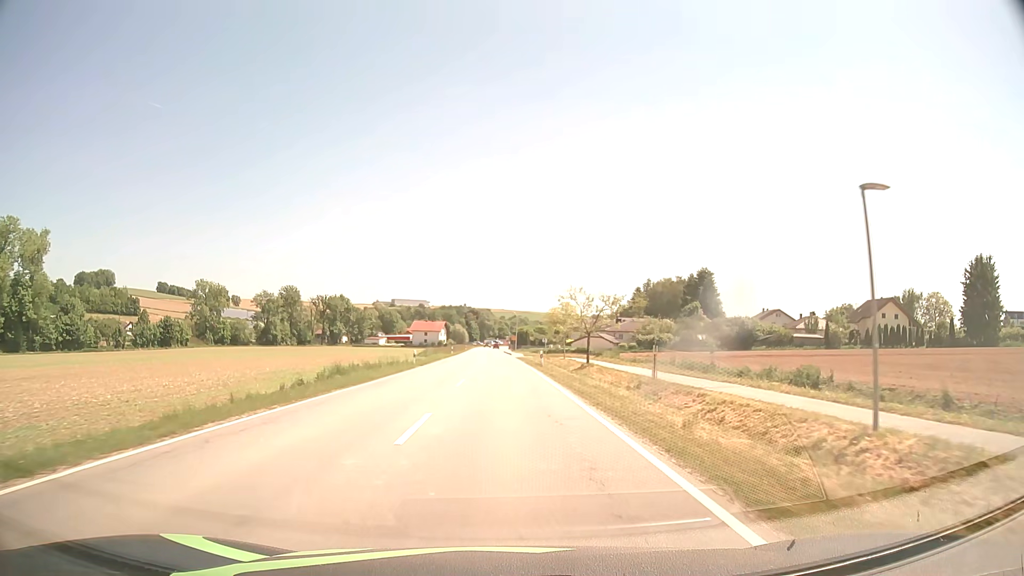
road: secondary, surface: asphalt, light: Day
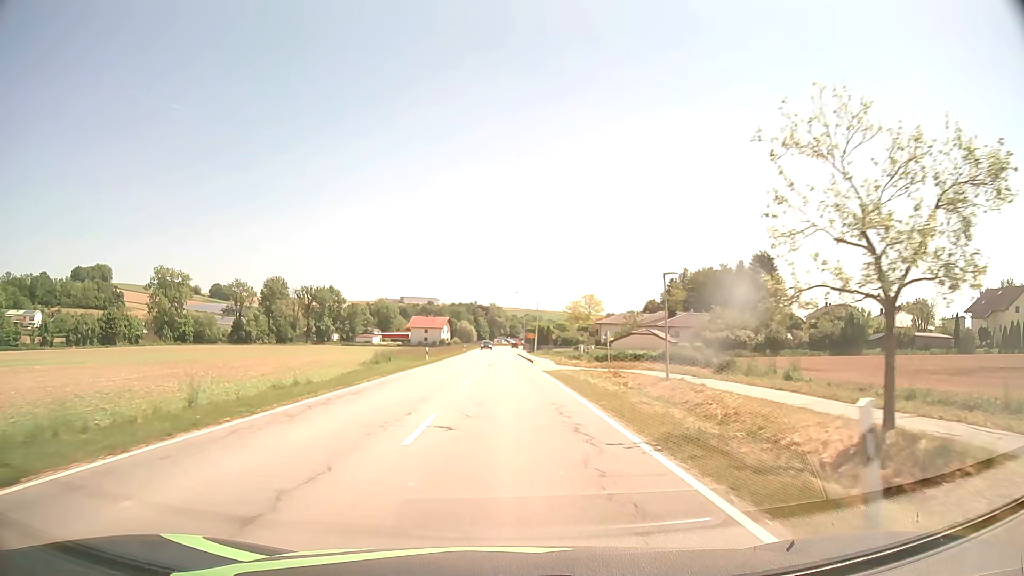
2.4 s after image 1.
(-0.4, +36.6) m; -1°
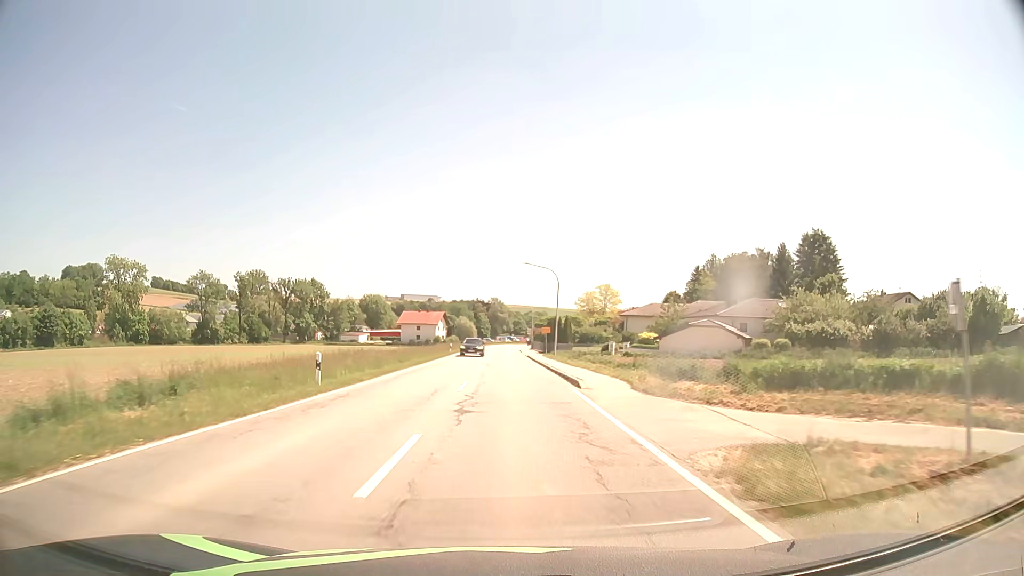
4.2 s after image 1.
(0.0, +27.5) m; 0°
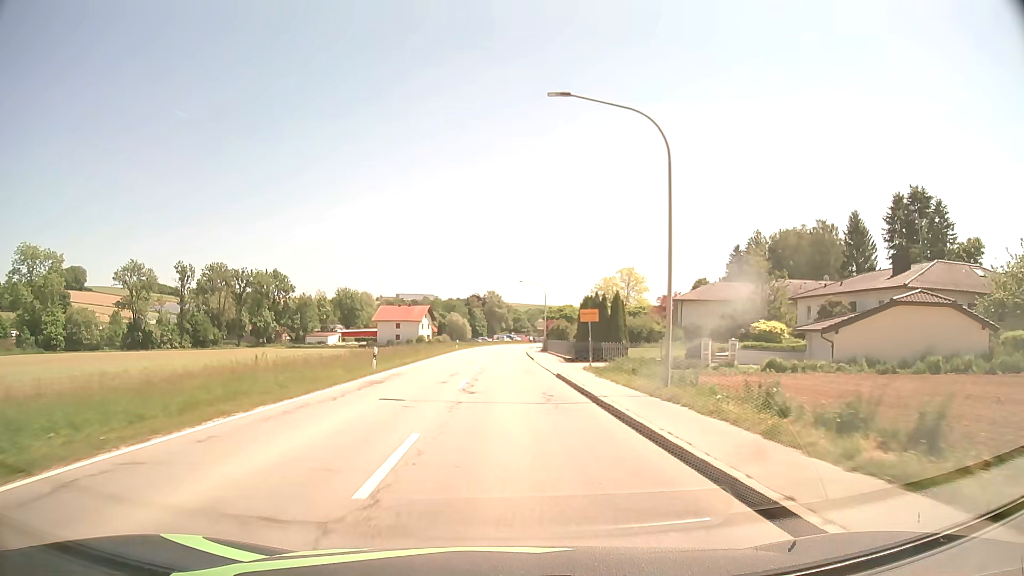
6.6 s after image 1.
(0.0, +36.5) m; 0°
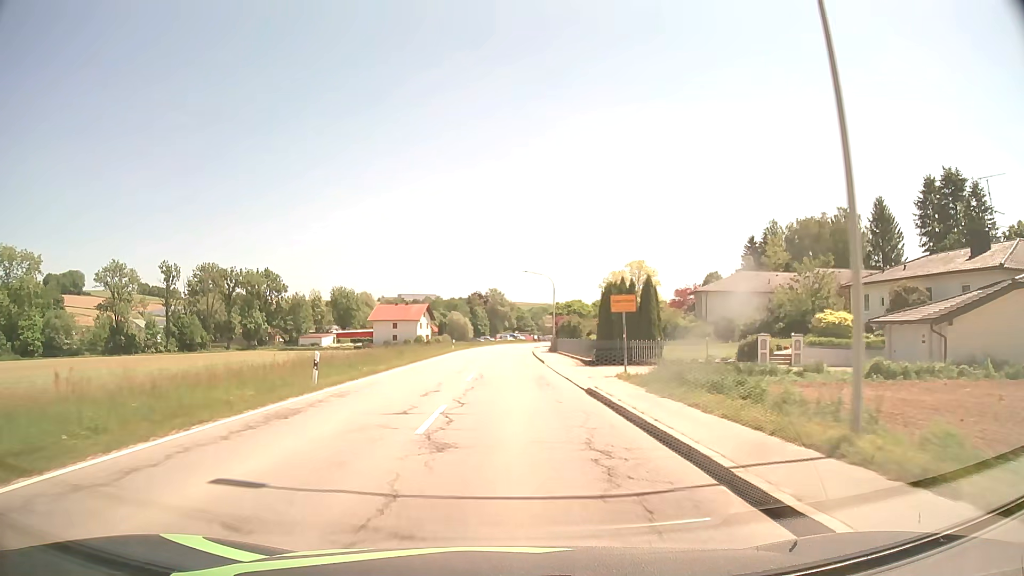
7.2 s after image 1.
(0.0, +8.8) m; 0°
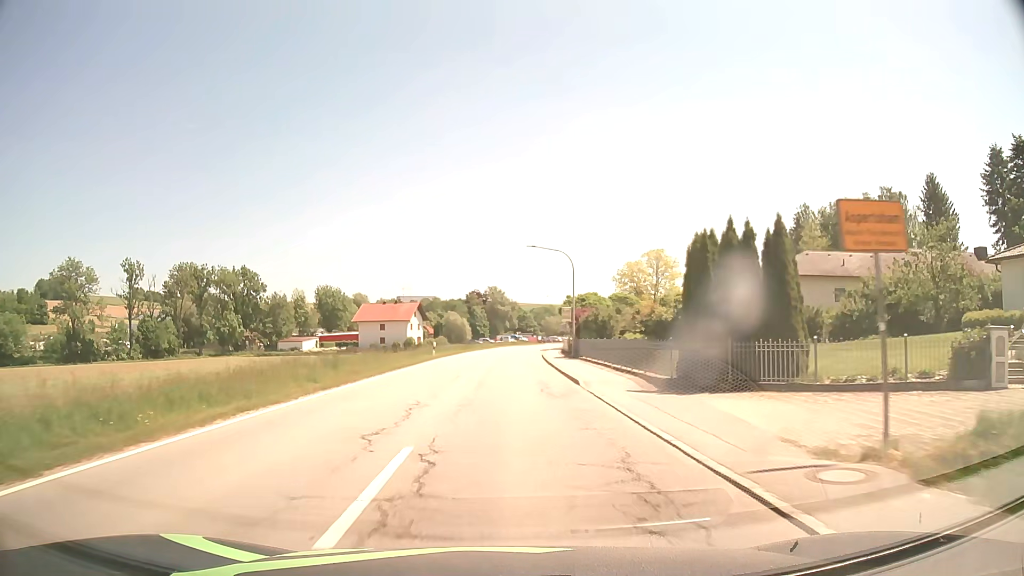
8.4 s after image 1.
(-0.1, +16.9) m; 0°
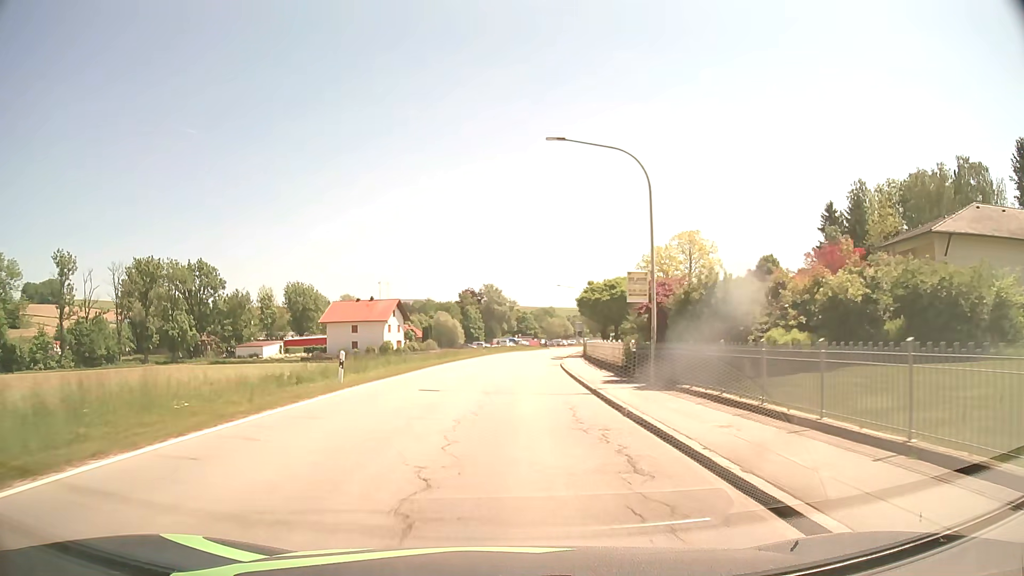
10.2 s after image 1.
(+0.1, +24.0) m; 0°
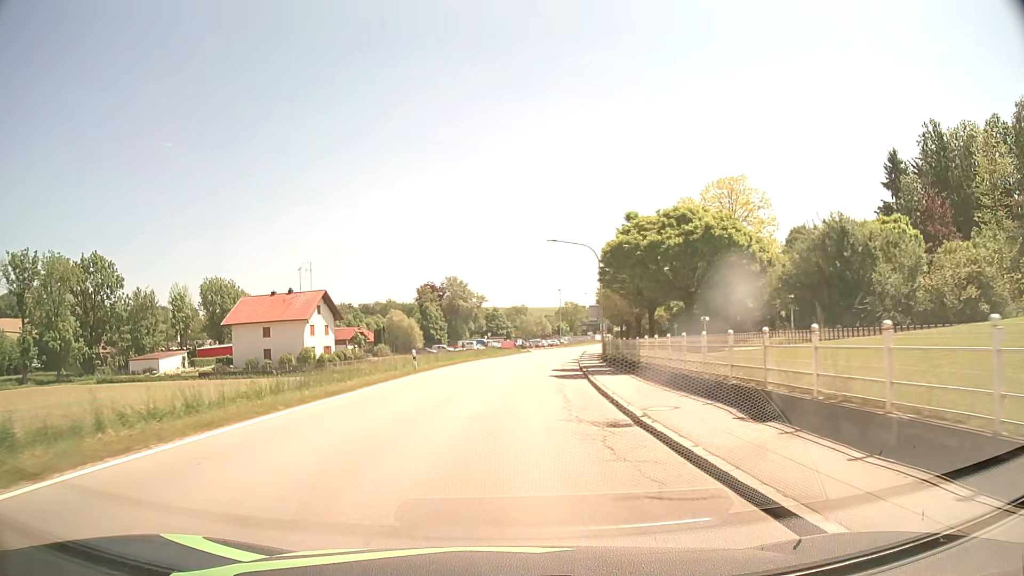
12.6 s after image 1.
(+0.7, +31.1) m; +2°
(0, +10) (0, +20) (+1, +30) (+1, +40) (+2, +50) (+4, +60) (+5, +70) (+7, +80) (+9, +89) (+11, +99) m
